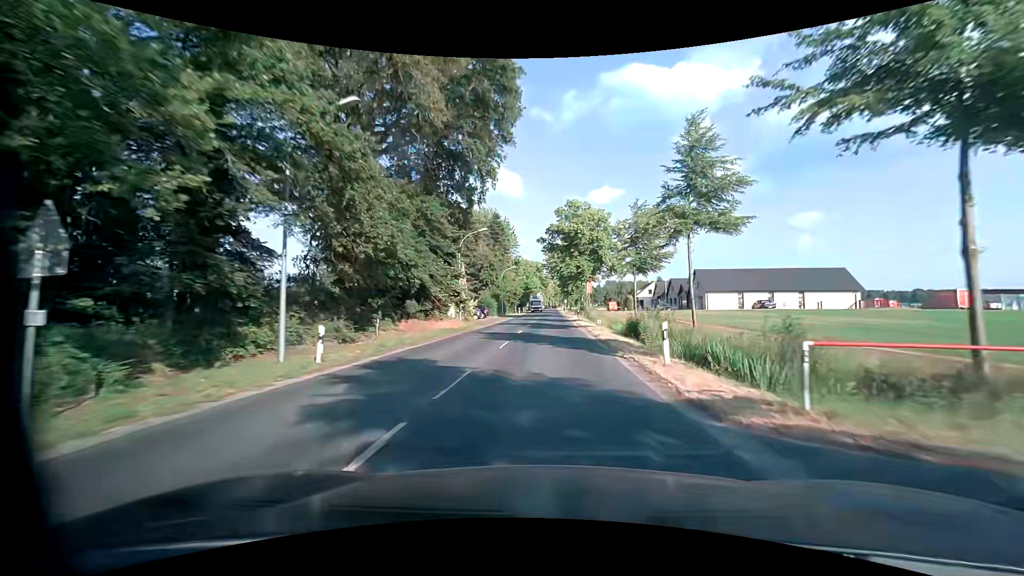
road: secondary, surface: asphalt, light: Day
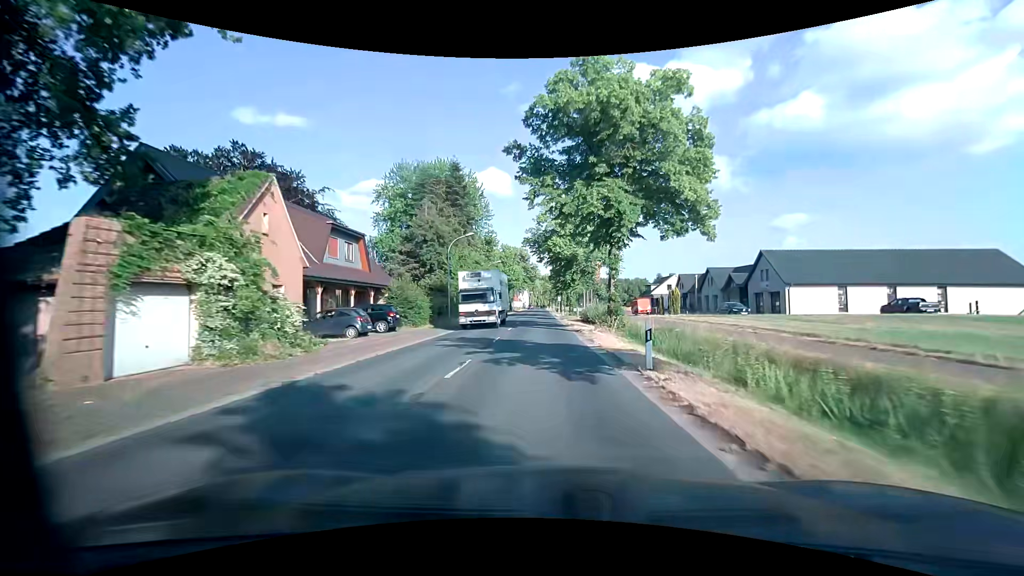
(+0.5, +34.0) m; +1°
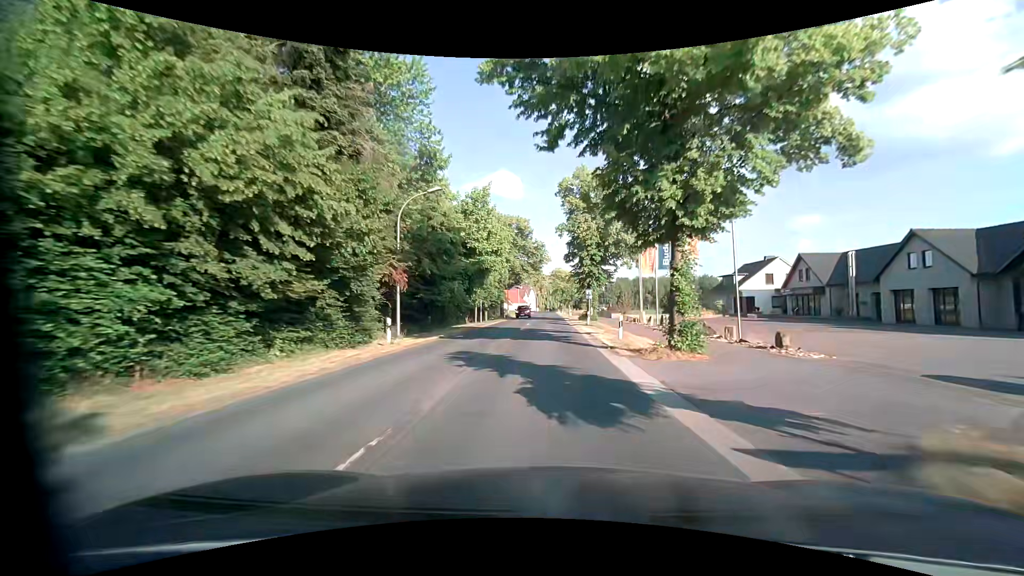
(+0.2, +42.5) m; 0°
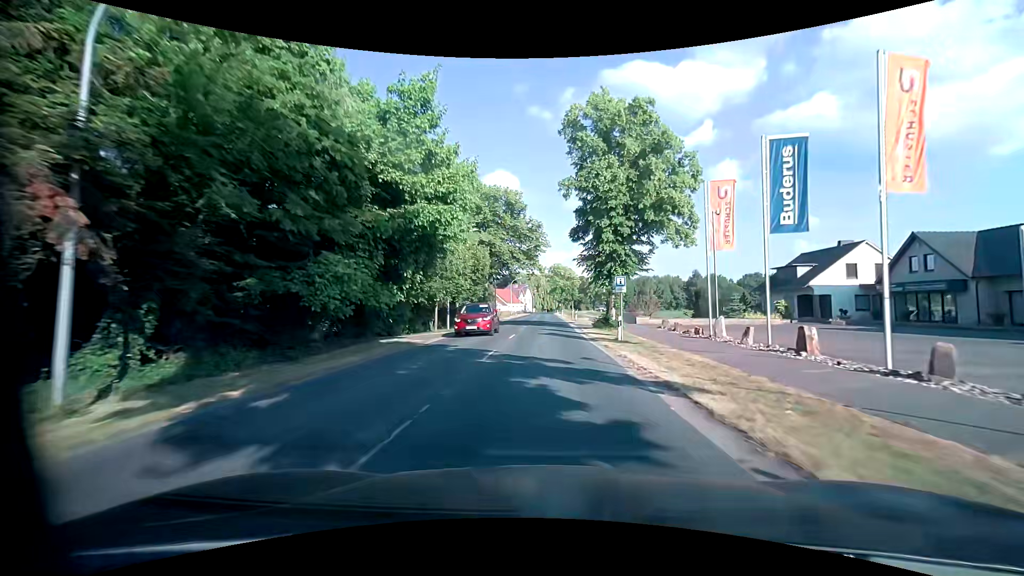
(0.0, +17.0) m; -1°
